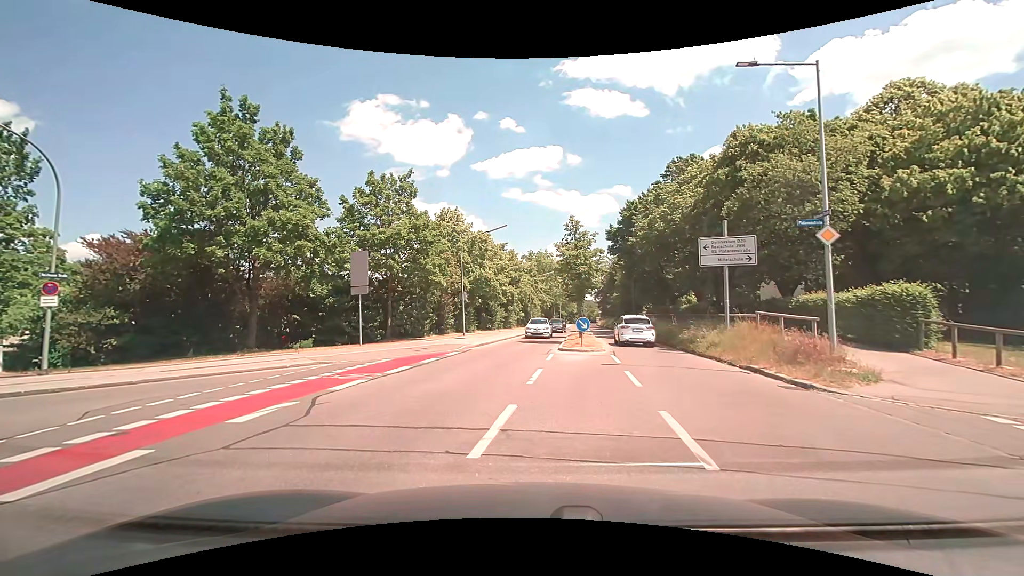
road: tertiary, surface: asphalt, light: Day
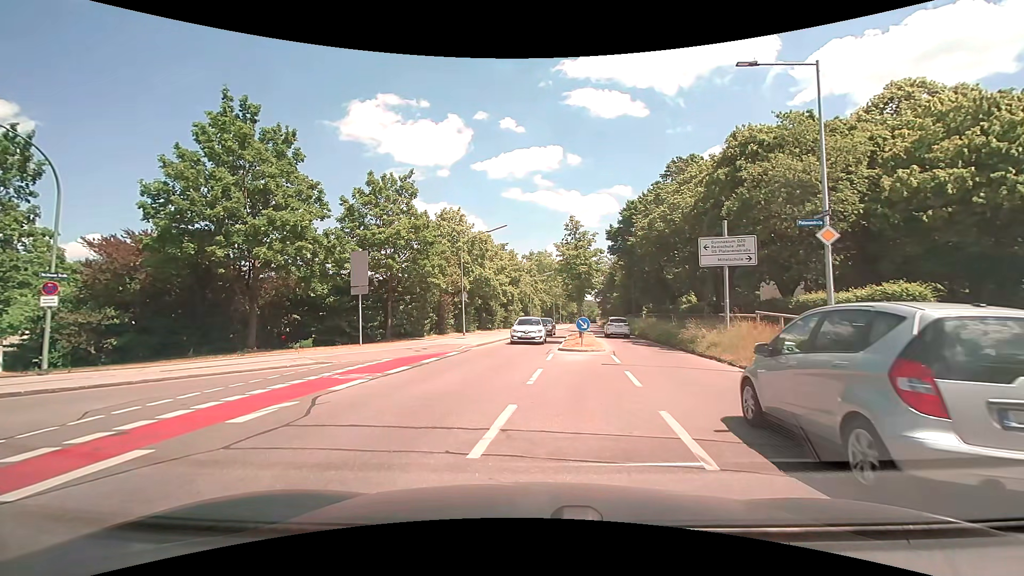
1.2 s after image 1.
(0.0, 0.0) m; 0°
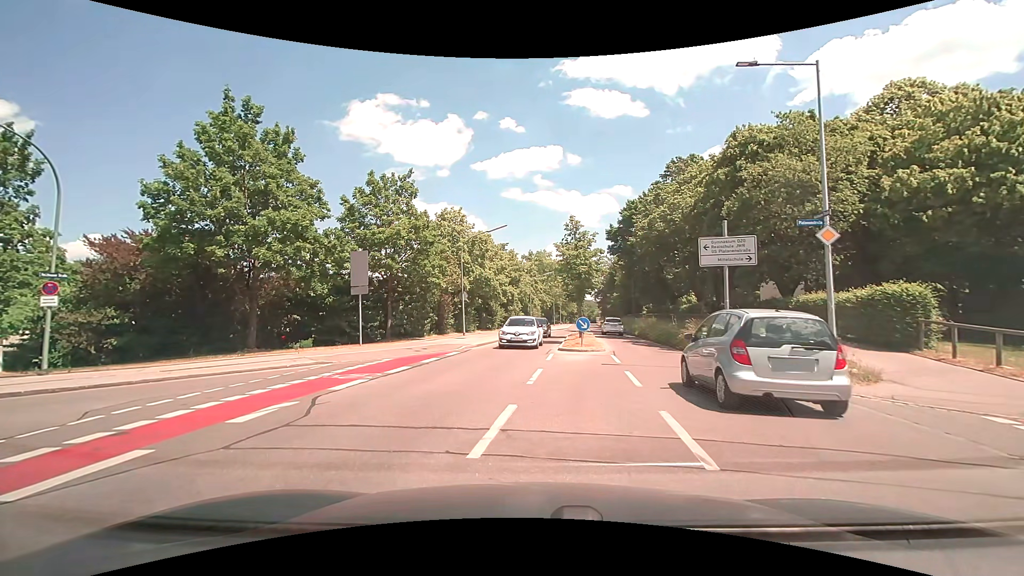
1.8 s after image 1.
(0.0, 0.0) m; 0°
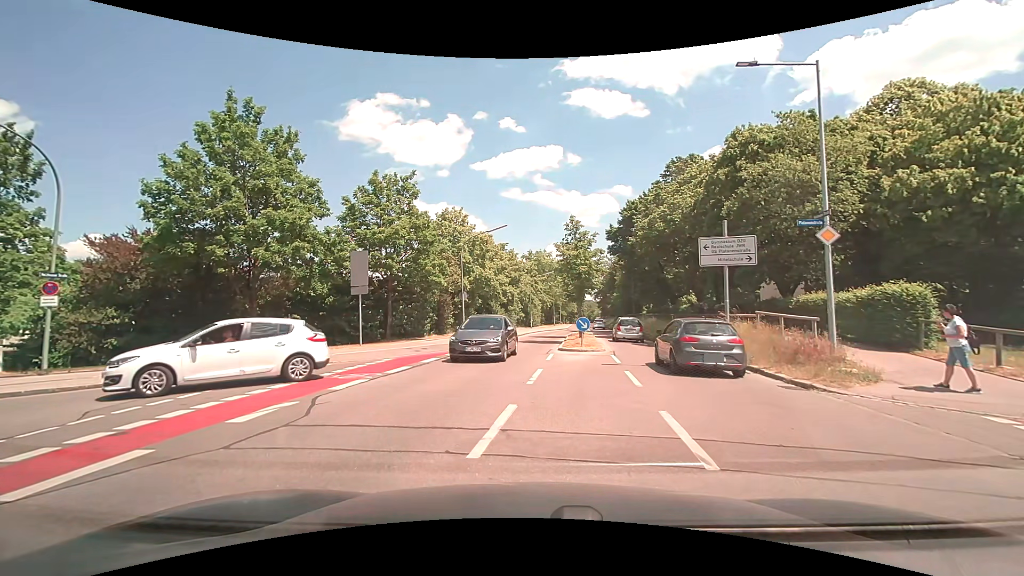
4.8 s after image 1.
(0.0, 0.0) m; 0°
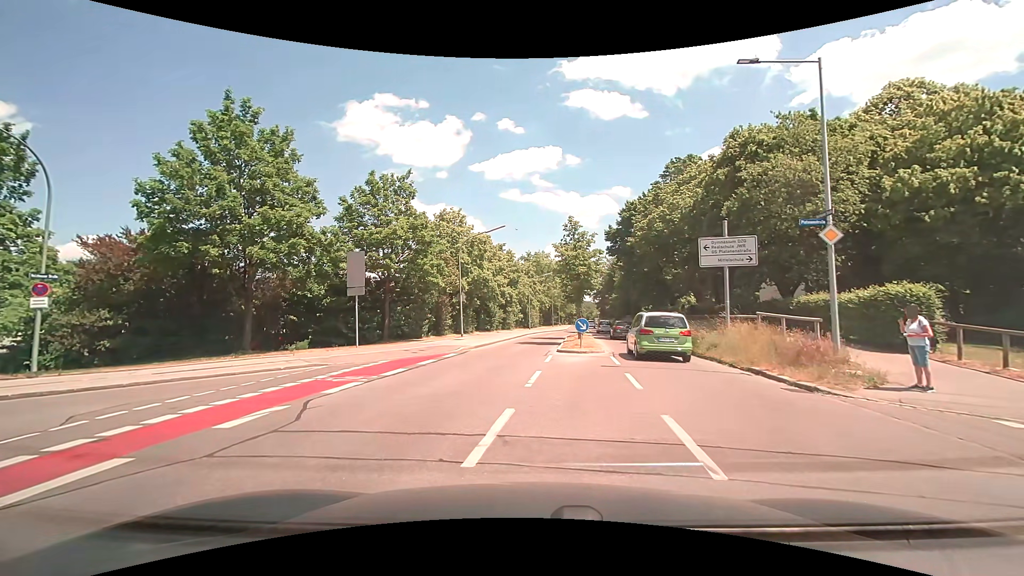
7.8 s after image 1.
(0.0, +0.2) m; 0°
